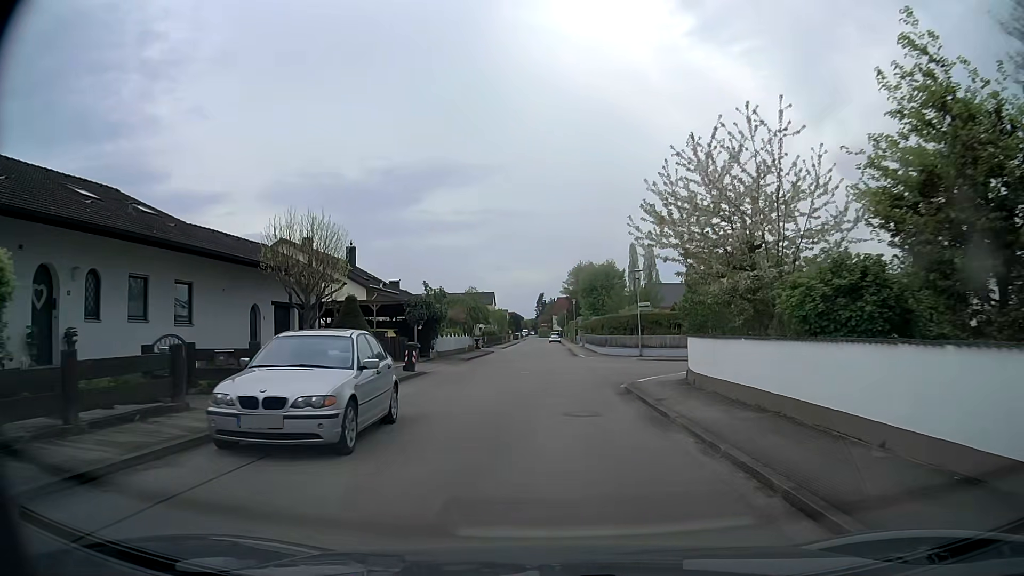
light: Day
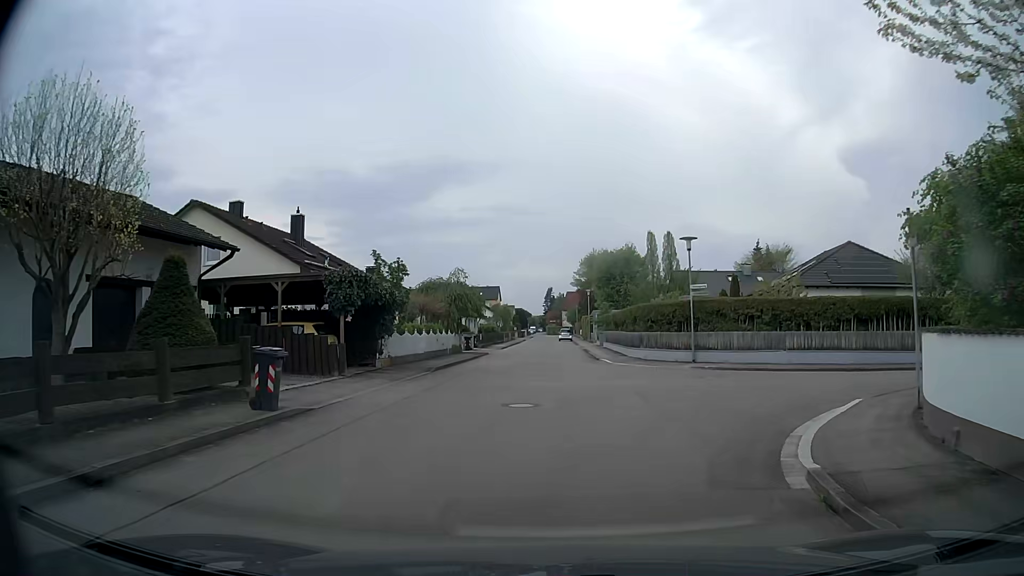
(0.0, +12.2) m; -1°
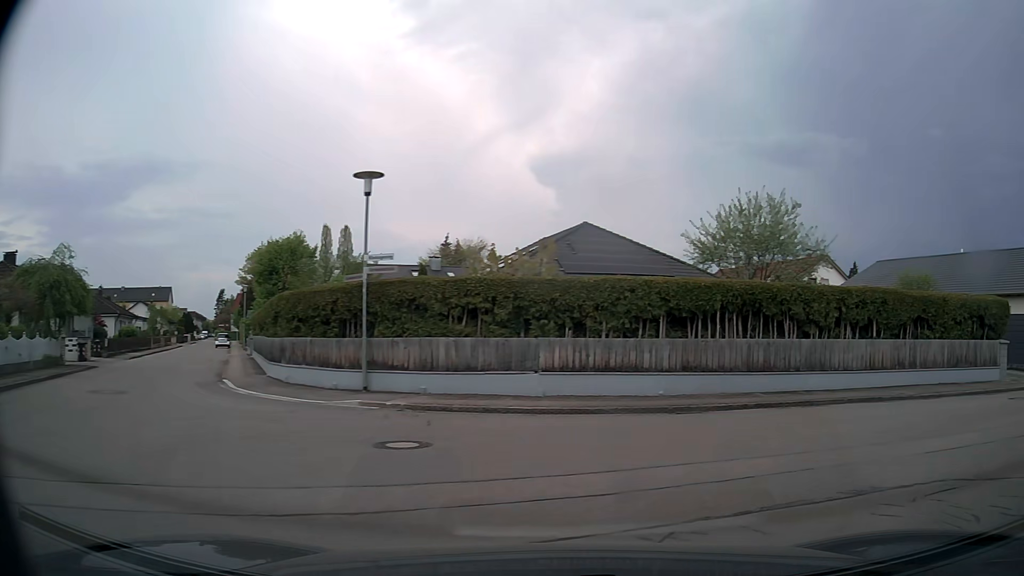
(+1.7, +11.8) m; +26°
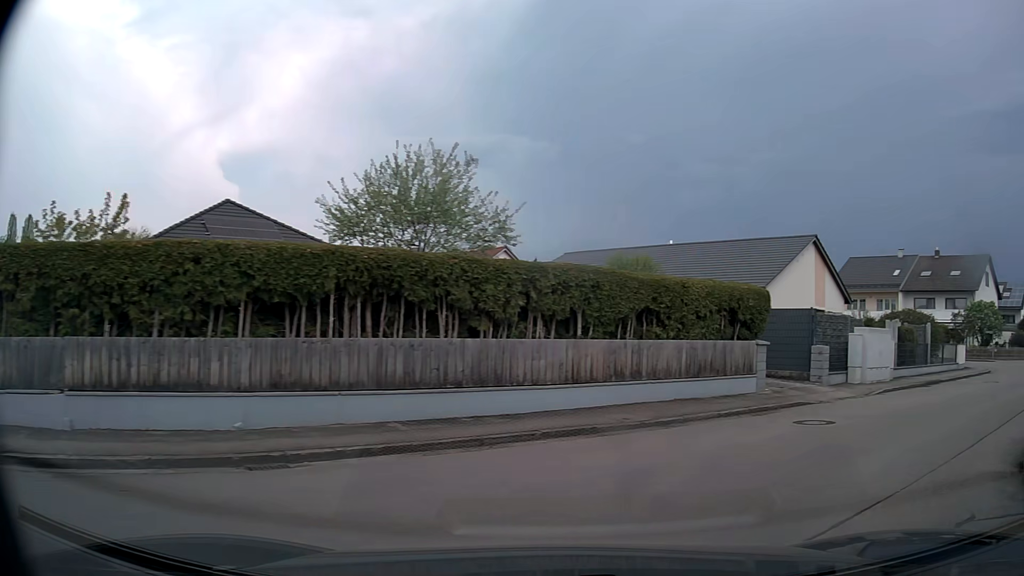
(+1.4, +5.5) m; +28°
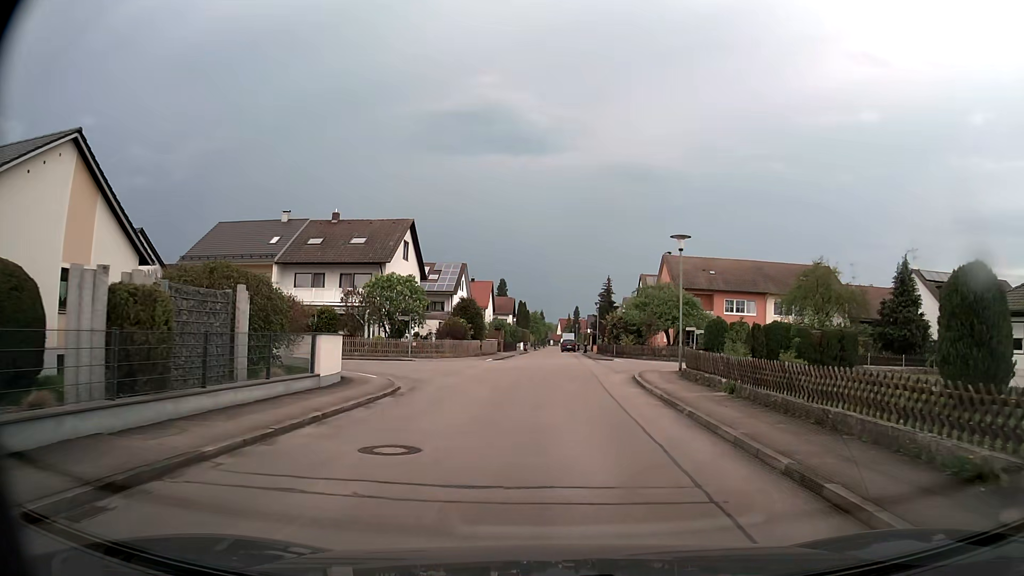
(+10.5, +14.9) m; +51°
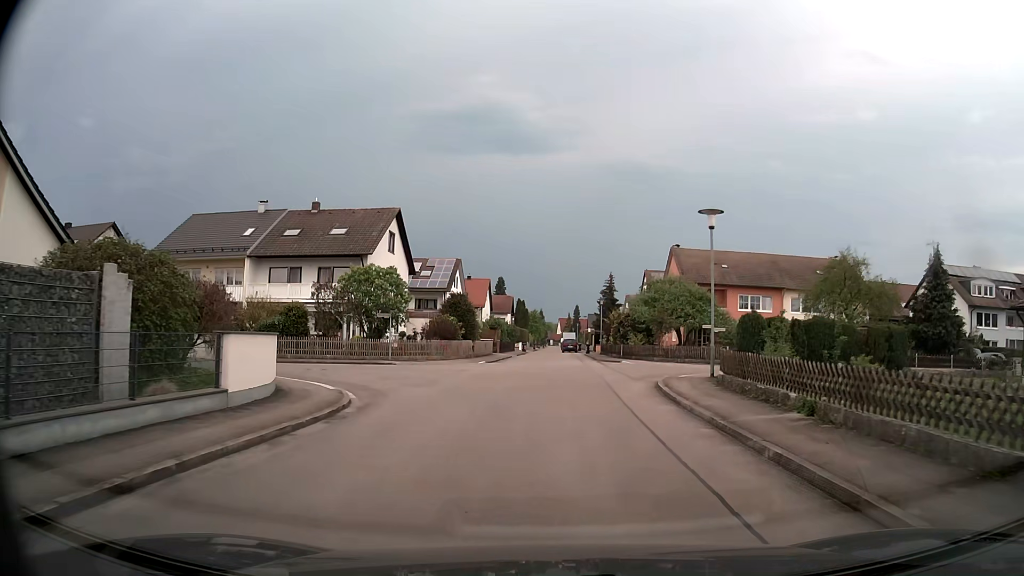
(0.0, +4.7) m; 0°
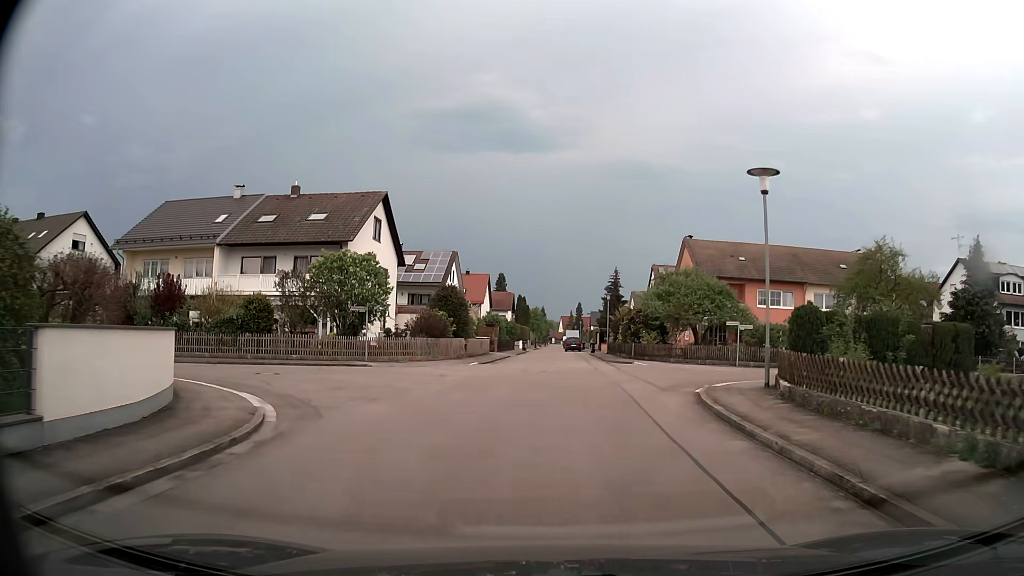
(0.0, +4.7) m; 0°
